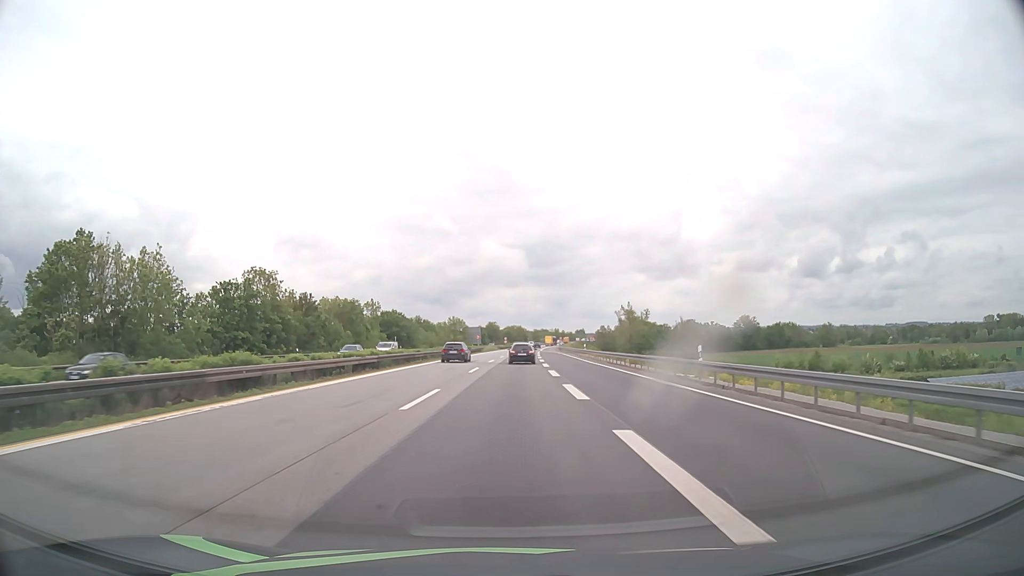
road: motorway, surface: asphalt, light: Day
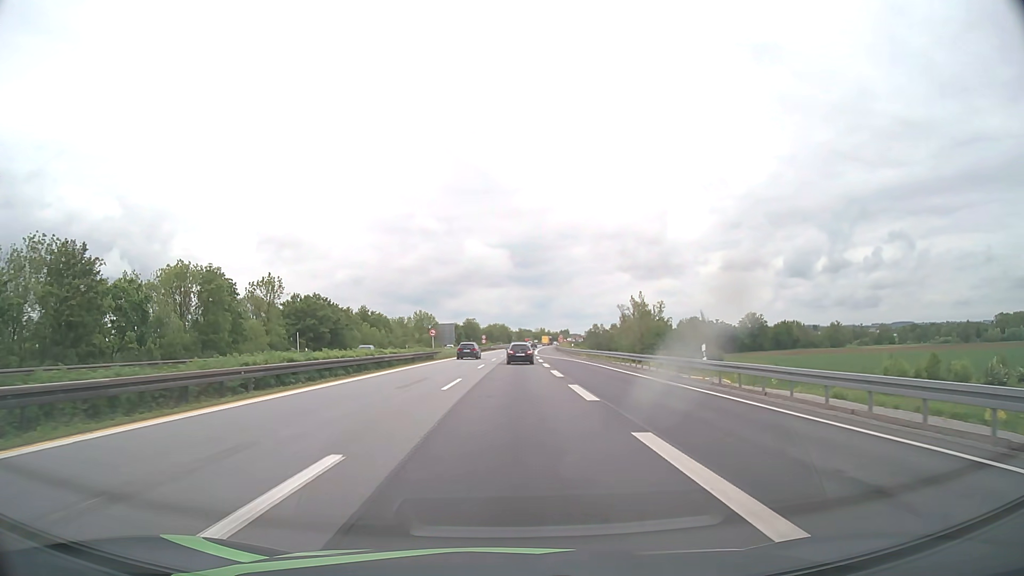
(+0.7, +48.6) m; +1°
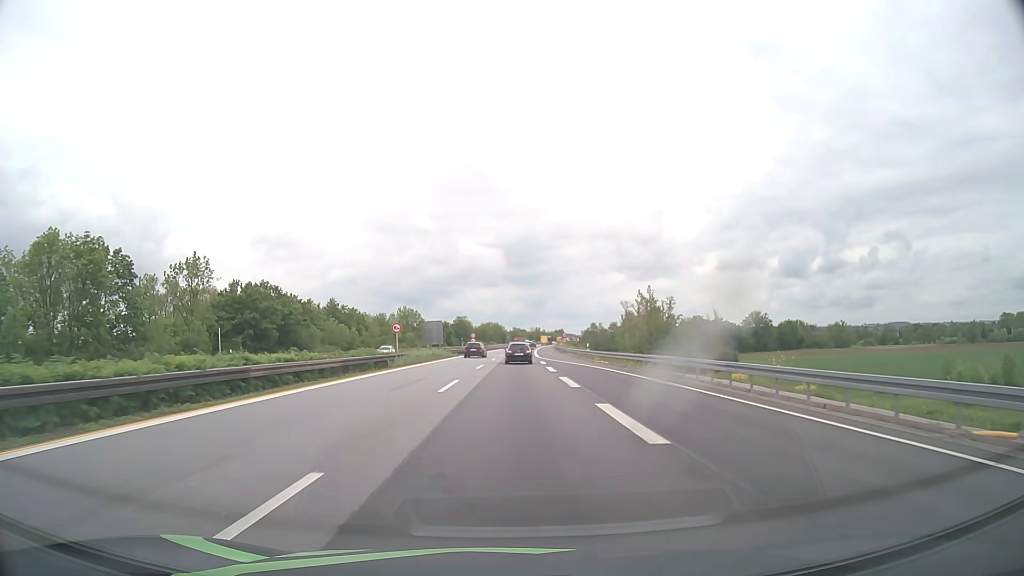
(+0.1, +19.2) m; +1°
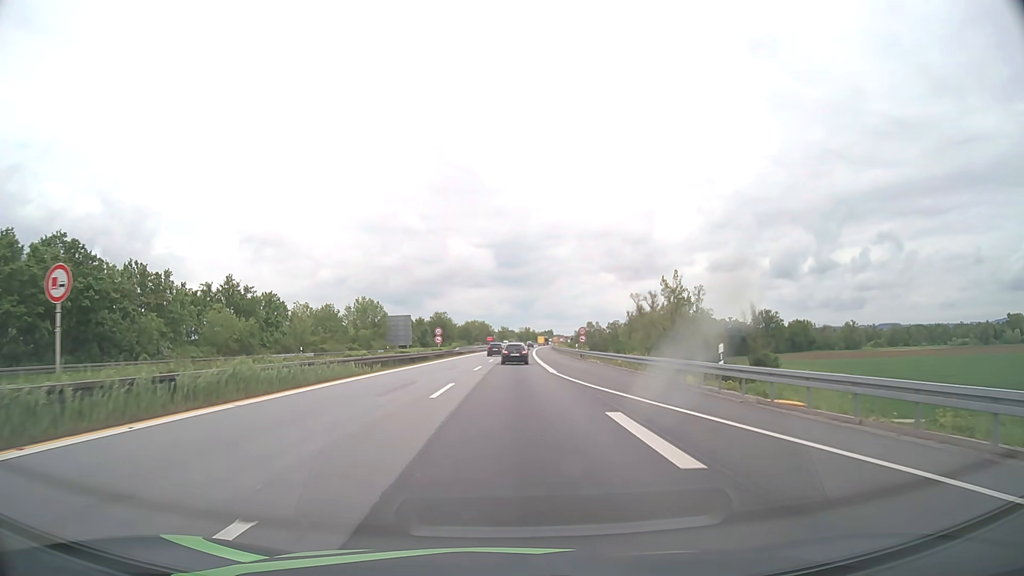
(+0.3, +38.0) m; +1°
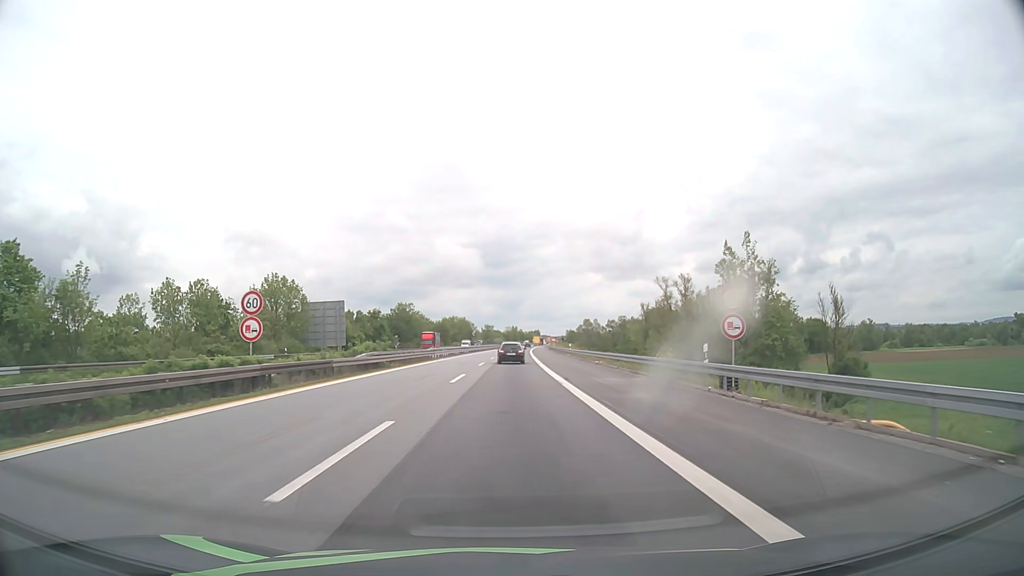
(+0.5, +47.3) m; +1°
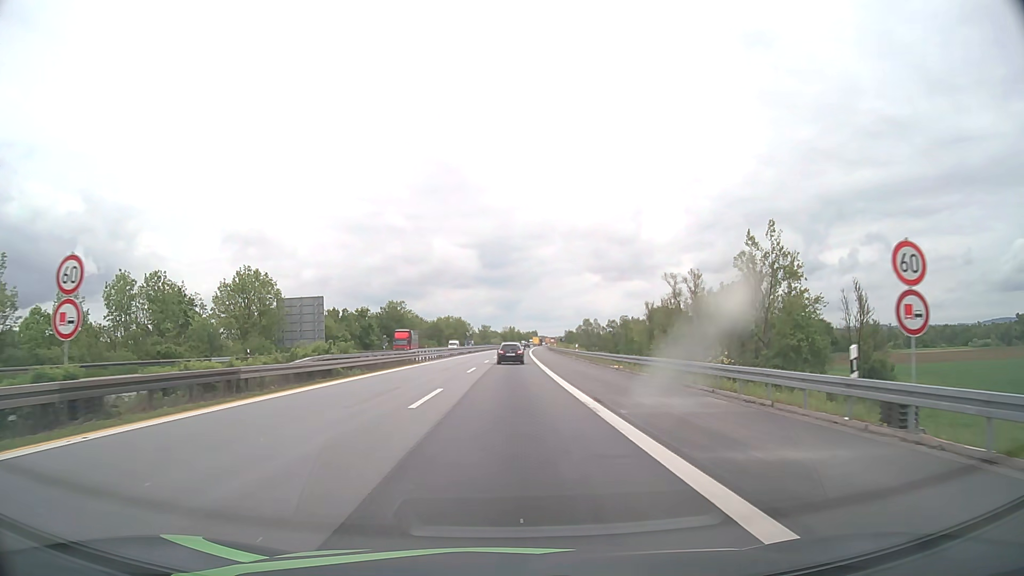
(0.0, +9.4) m; 0°
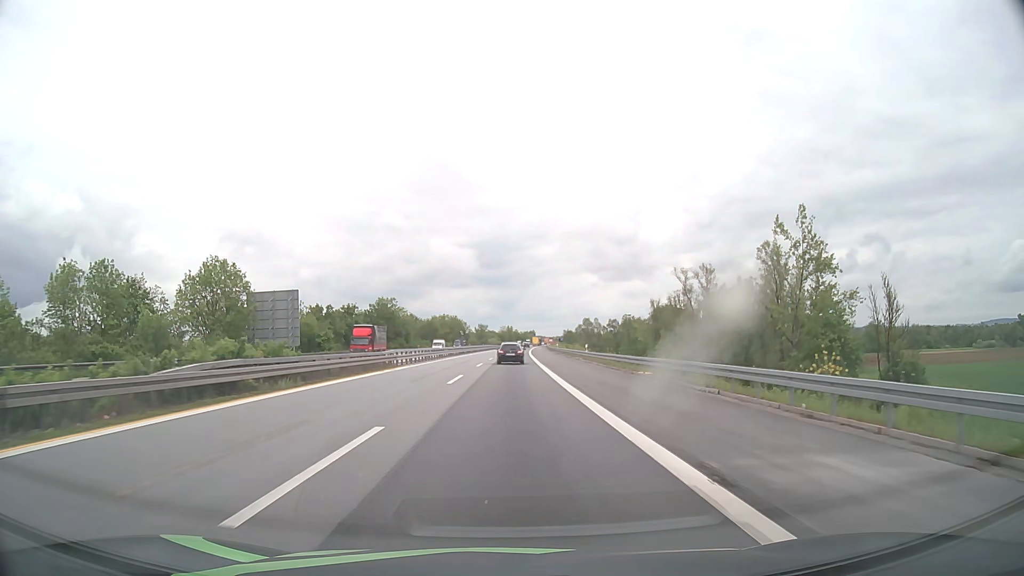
(0.0, +9.4) m; 0°
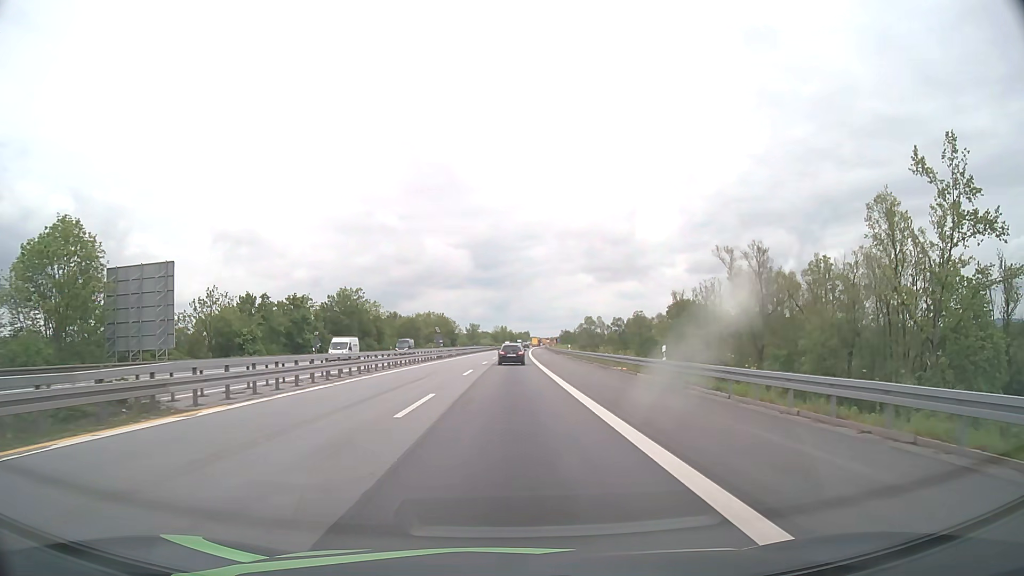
(+0.1, +28.2) m; 0°
(0, +10) (0, +20) (0, +30) (0, +40) (0, +50) (0, +60) (0, +70) (+1, +80) (+1, +90) (+1, +100) m
